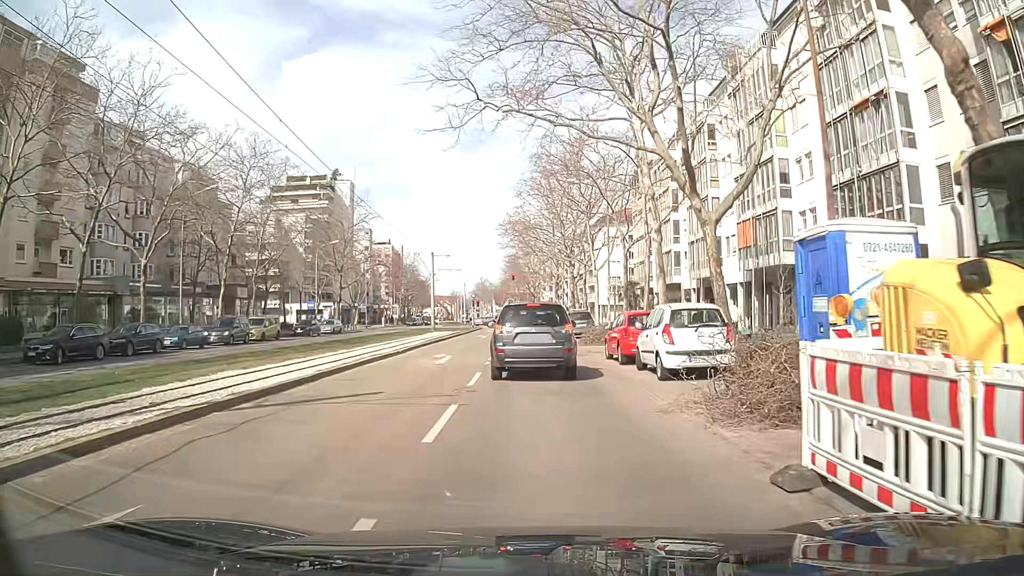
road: tertiary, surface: asphalt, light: Day
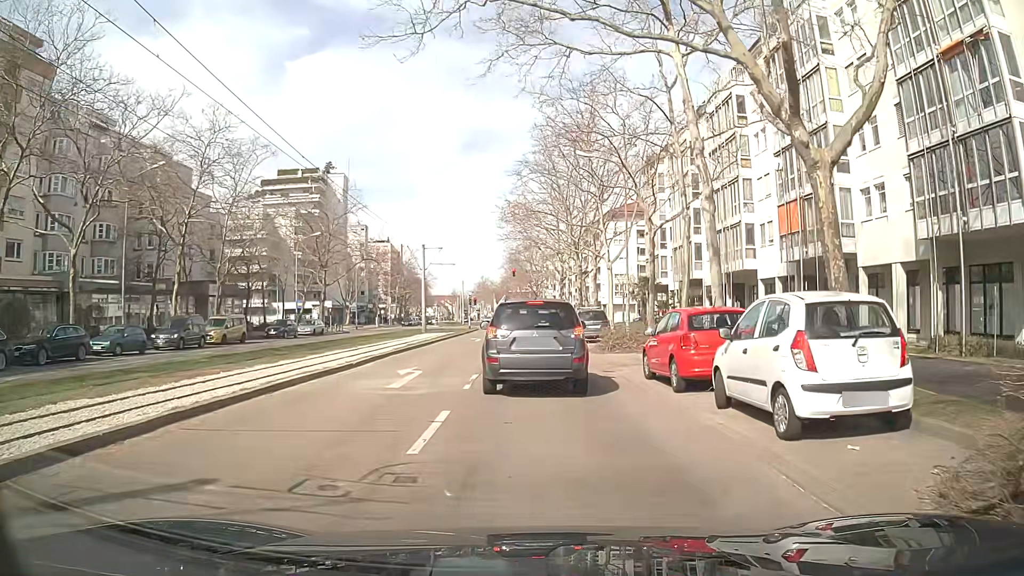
(+0.1, +6.6) m; 0°
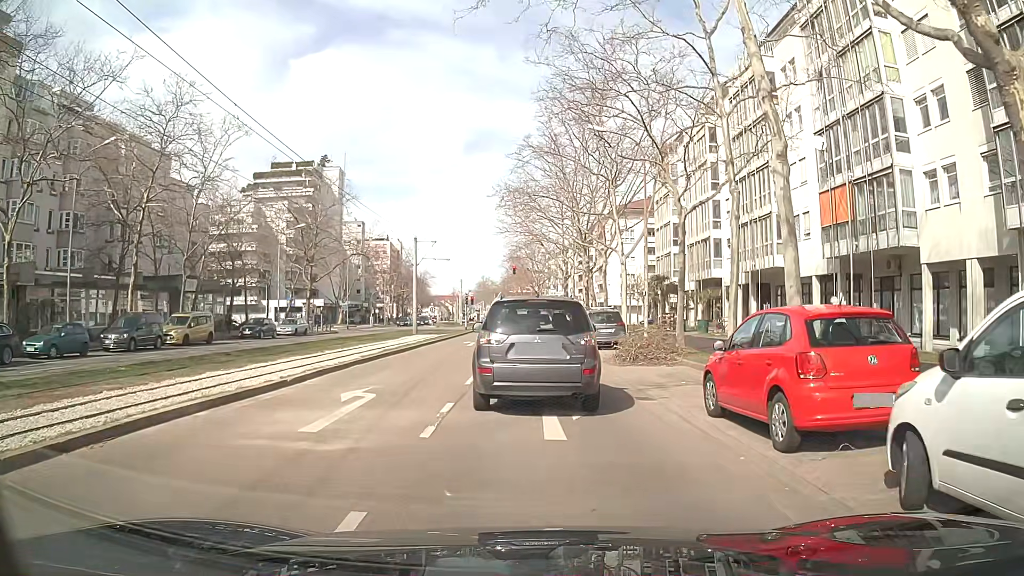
(0.0, +4.8) m; 0°
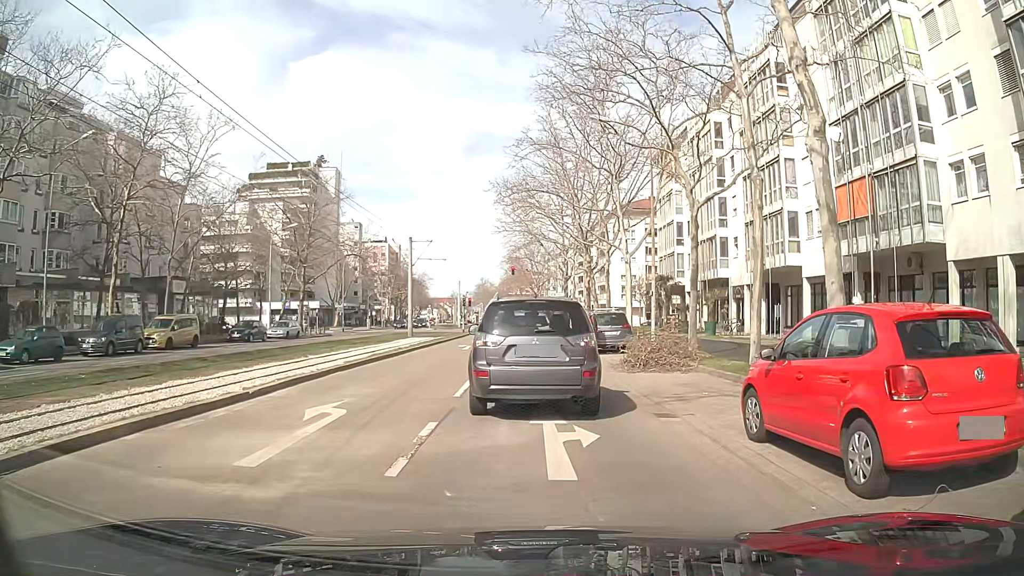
(0.0, +1.7) m; +1°
